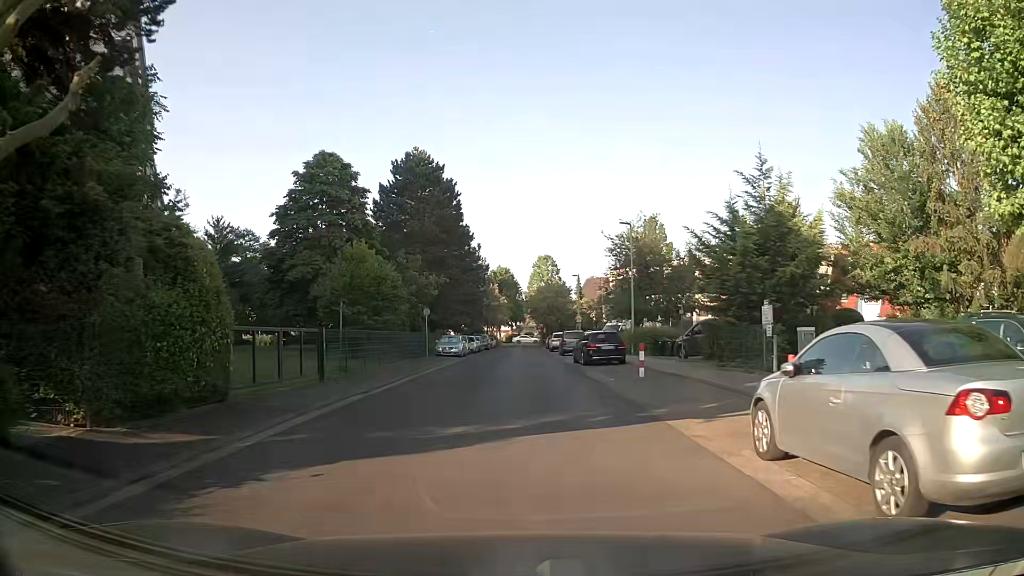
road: residential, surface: asphalt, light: Day
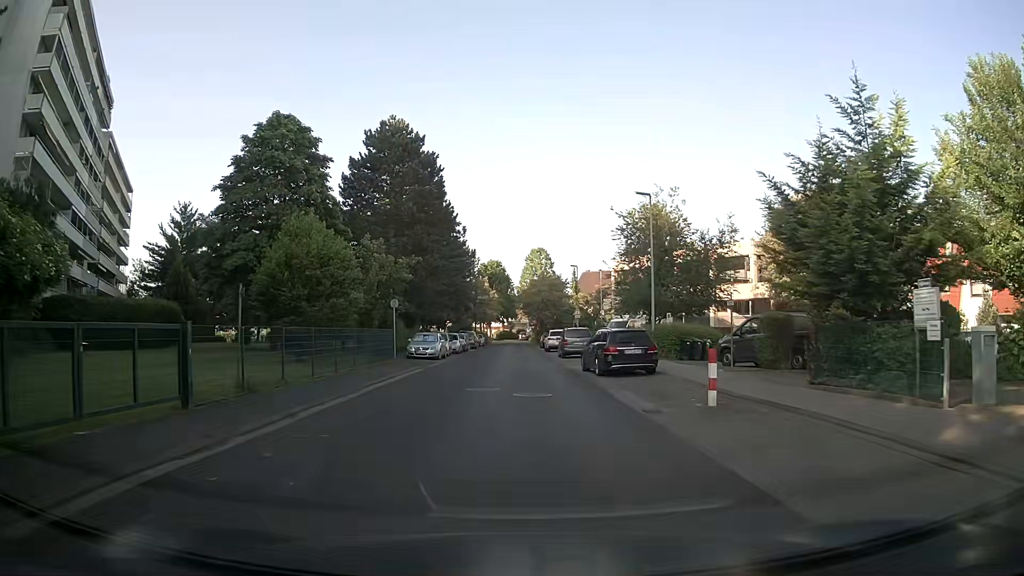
(+0.1, +8.2) m; +1°
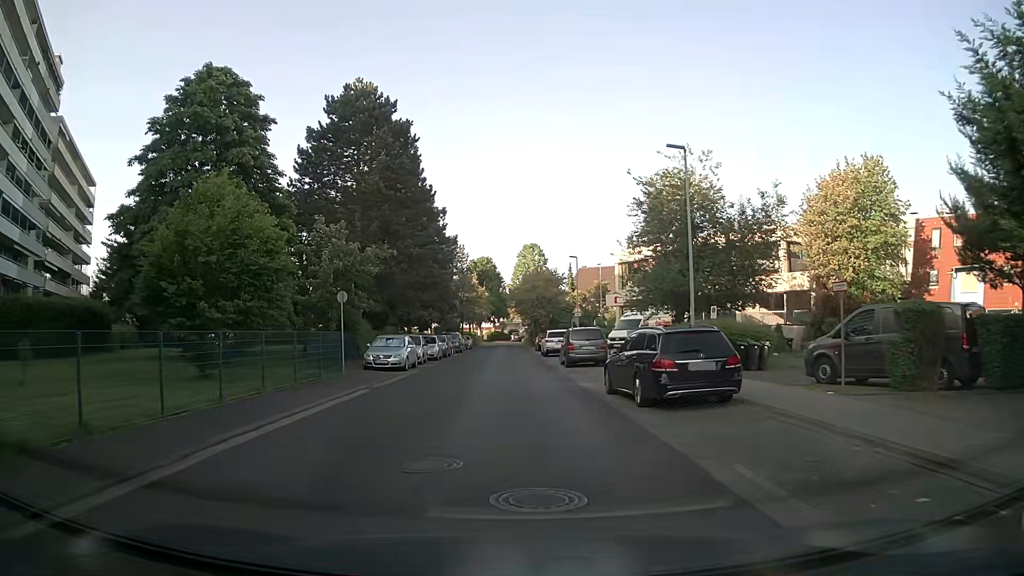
(0.0, +8.5) m; +1°
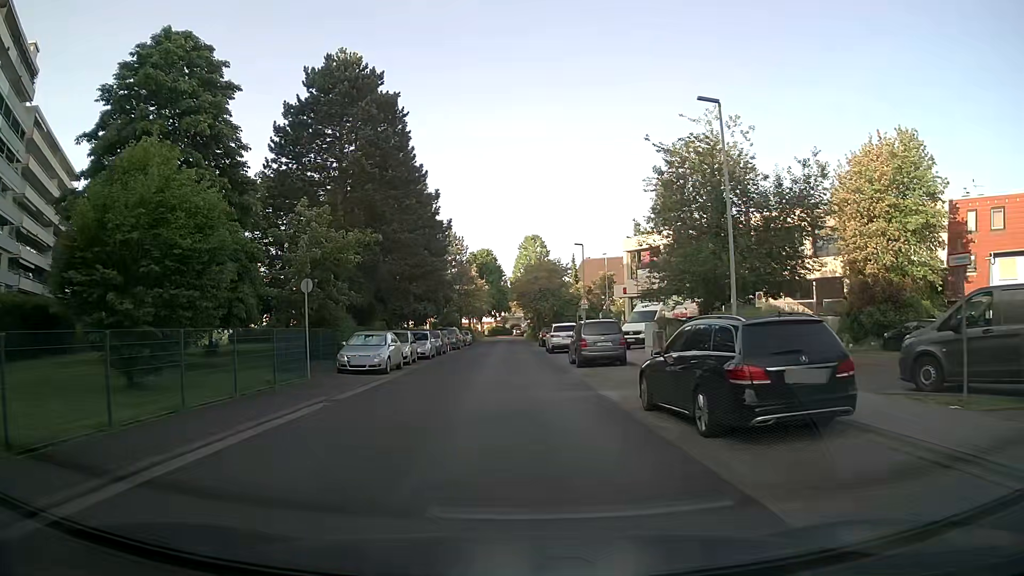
(0.0, +4.4) m; 0°
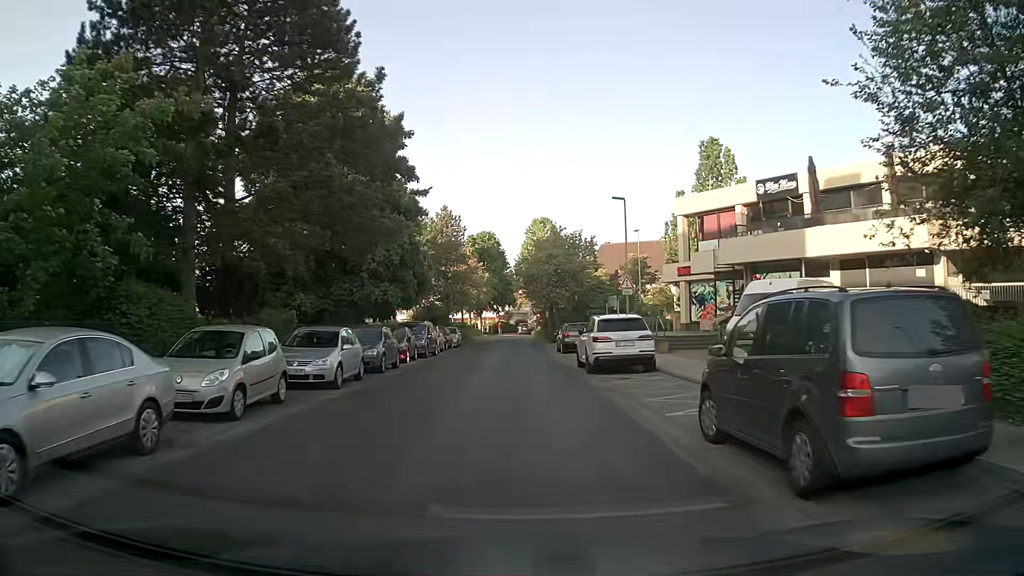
(0.0, +18.8) m; +1°
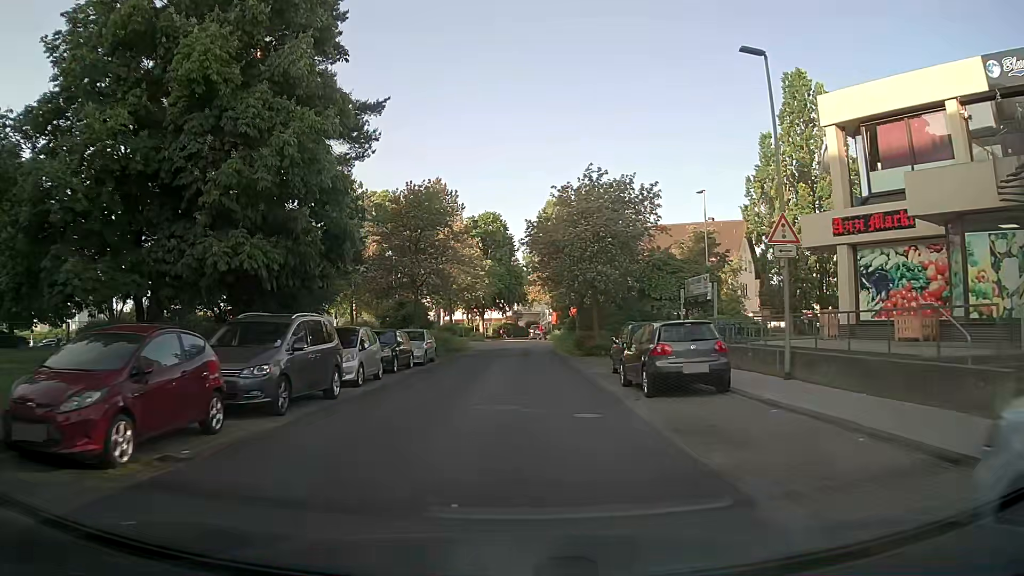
(-0.5, +20.6) m; -1°
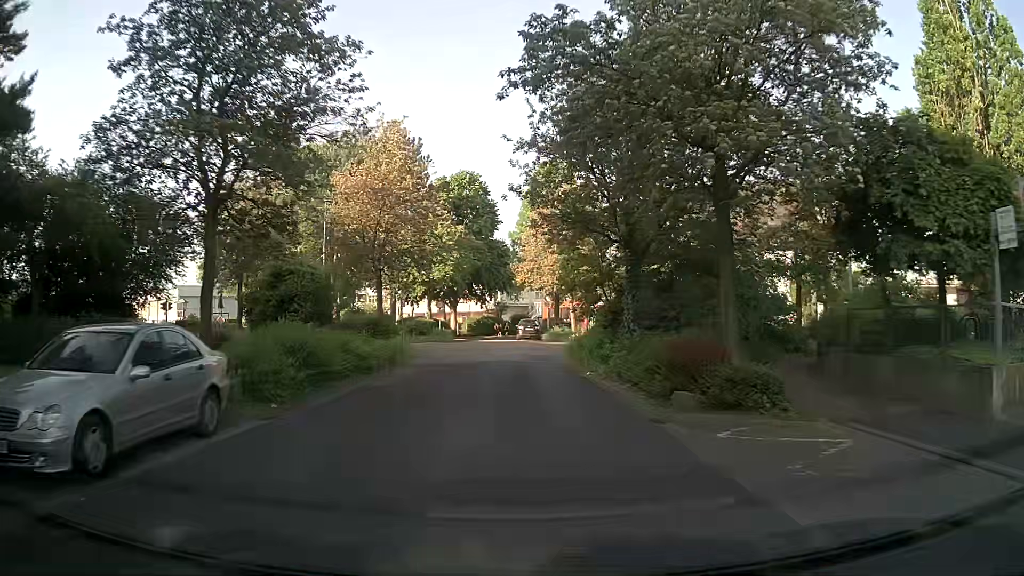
(-0.1, +21.2) m; +1°
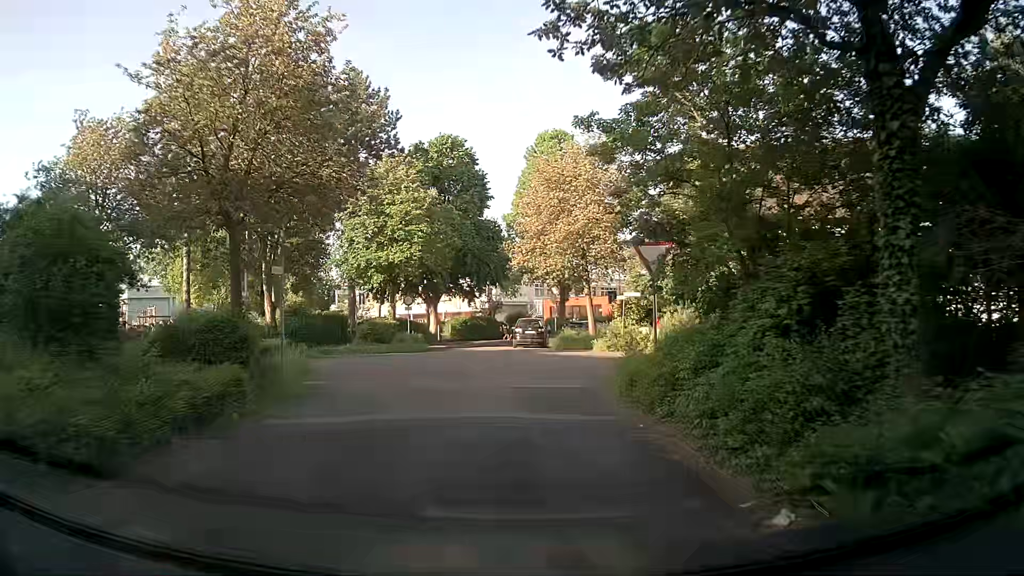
(+0.1, +13.6) m; 0°
